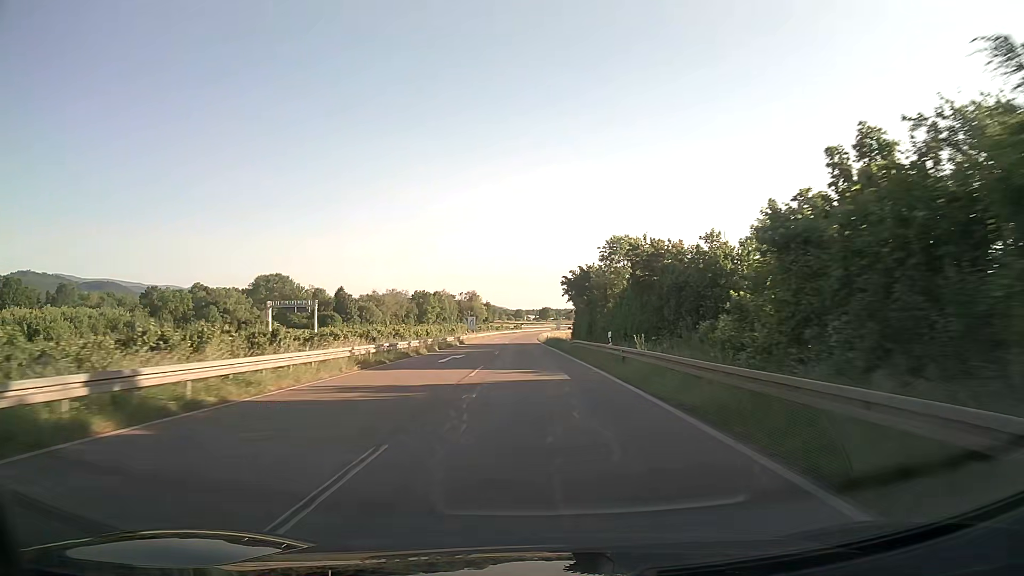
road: trunk_link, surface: asphalt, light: Day
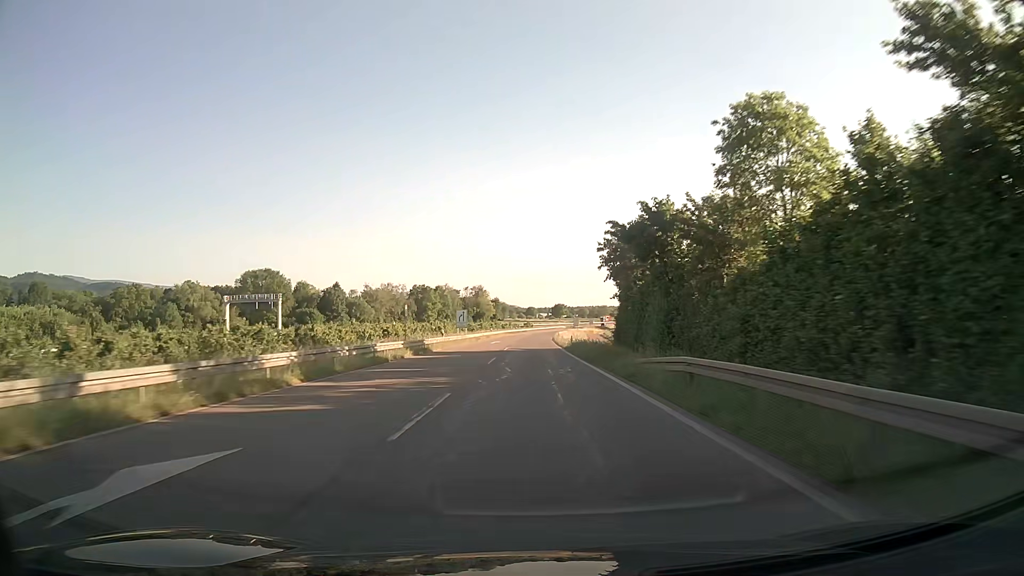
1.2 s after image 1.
(-0.5, +30.0) m; -1°
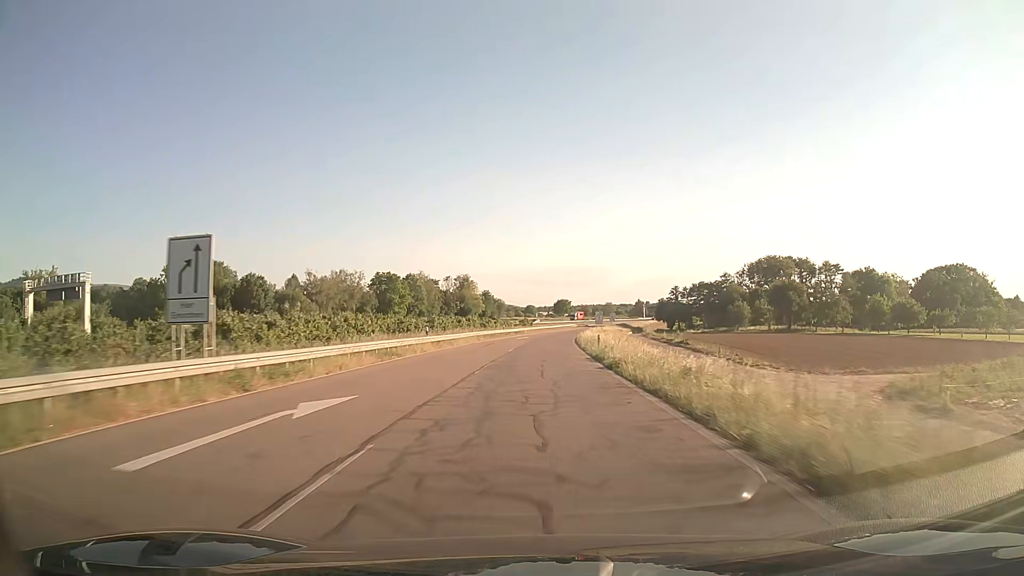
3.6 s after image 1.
(-0.2, +60.8) m; 0°
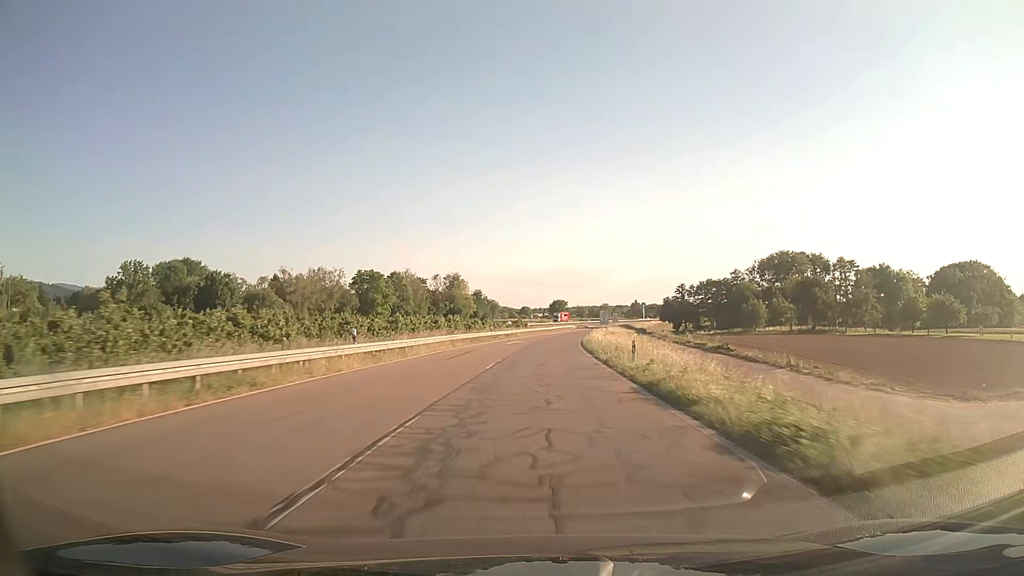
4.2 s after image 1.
(0.0, +15.3) m; 0°
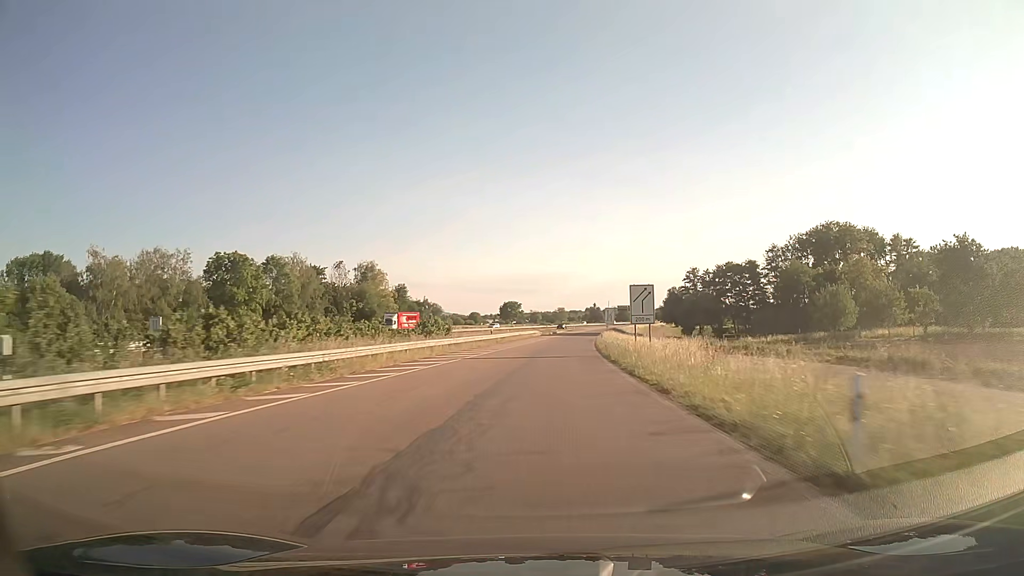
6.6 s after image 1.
(+1.8, +61.3) m; +4°
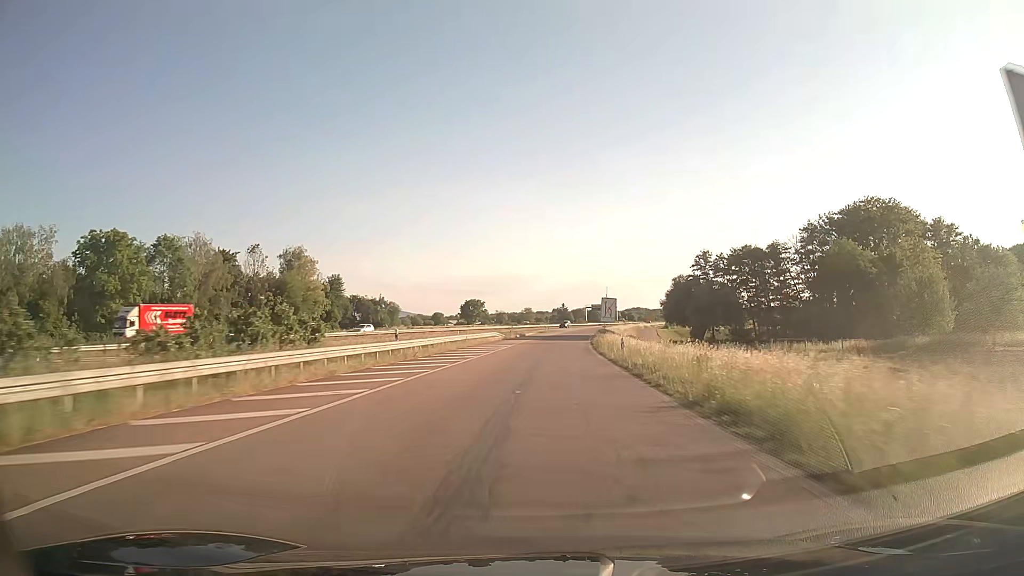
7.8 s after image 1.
(+0.8, +30.7) m; +3°
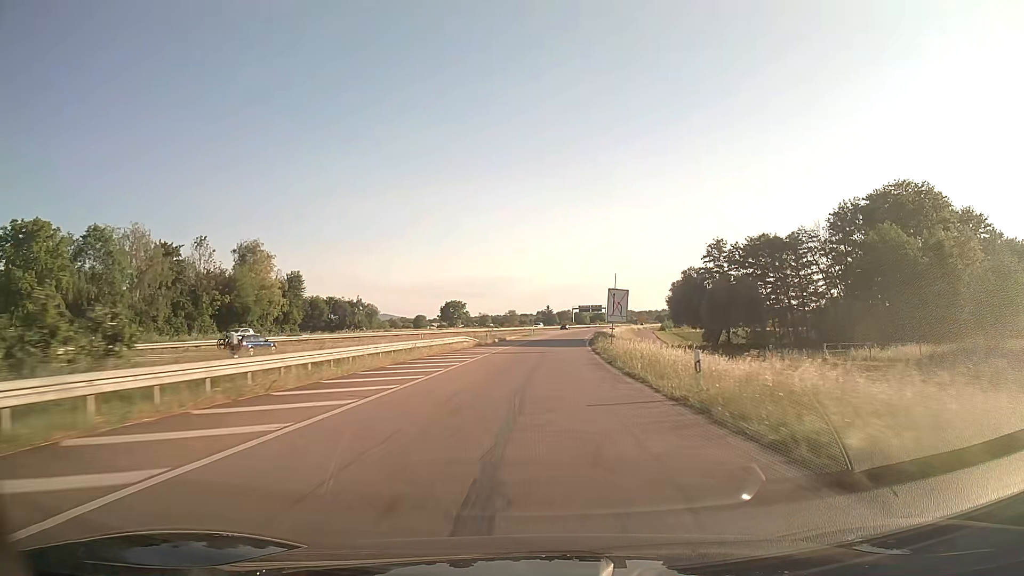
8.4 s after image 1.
(+0.2, +15.3) m; +1°
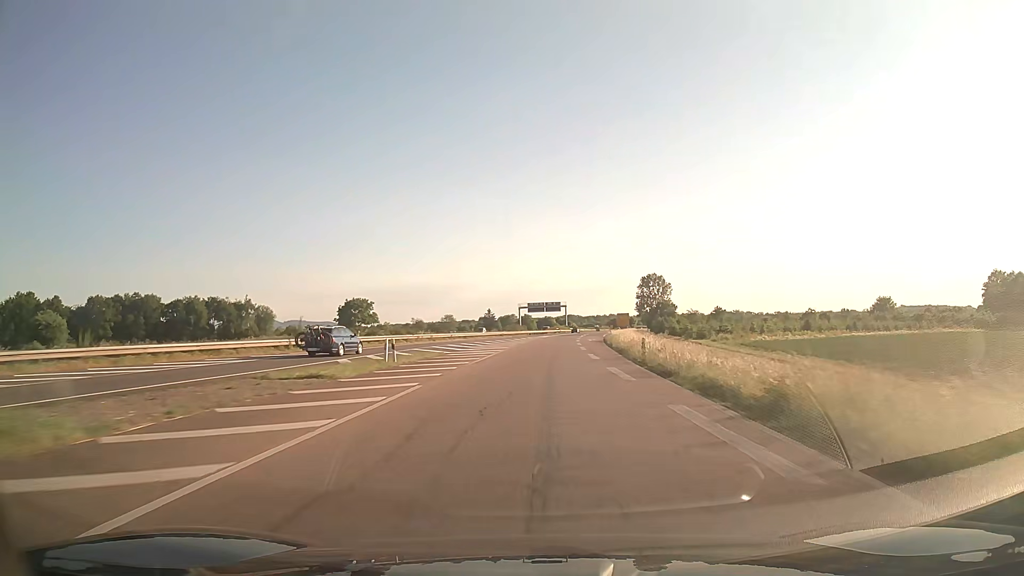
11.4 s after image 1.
(+3.6, +76.1) m; +5°
(0, +10) (0, +20) (0, +30) (+1, +40) (+1, +50) (+2, +60) (+3, +70) (+3, +80) (+4, +90) (+5, +100) m
